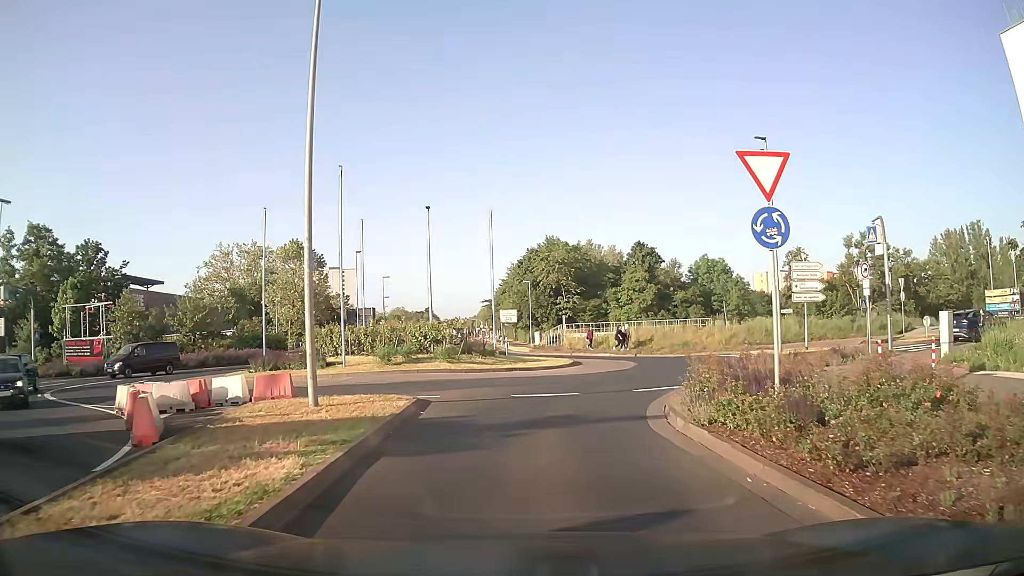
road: secondary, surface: asphalt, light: Day
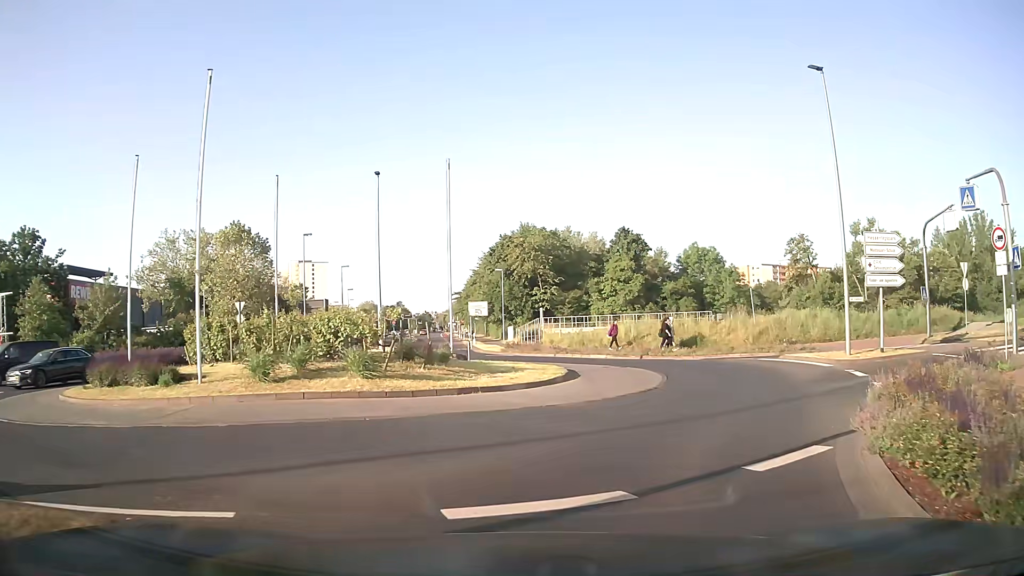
(+0.2, +9.5) m; +3°
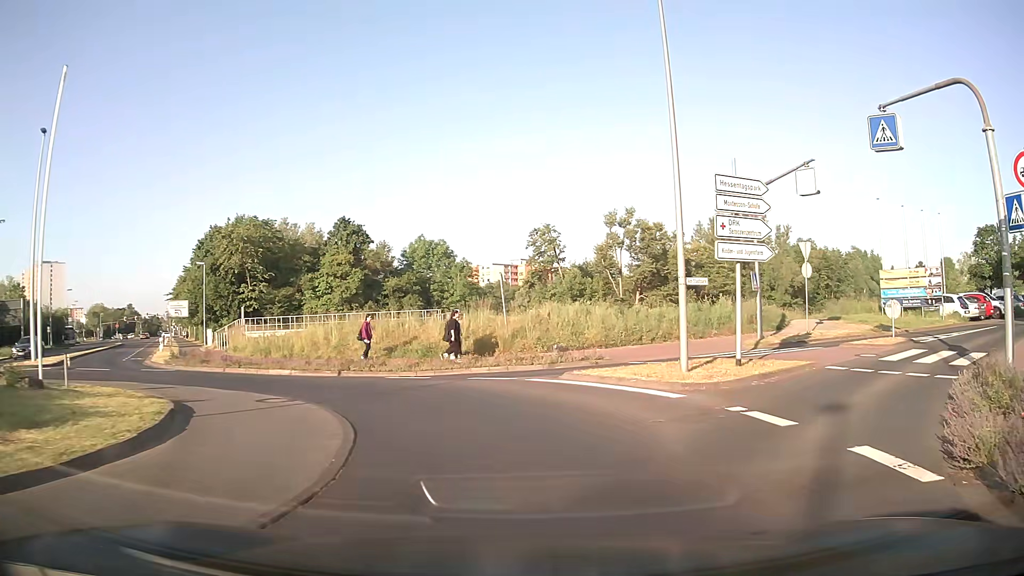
(+1.8, +9.5) m; +23°
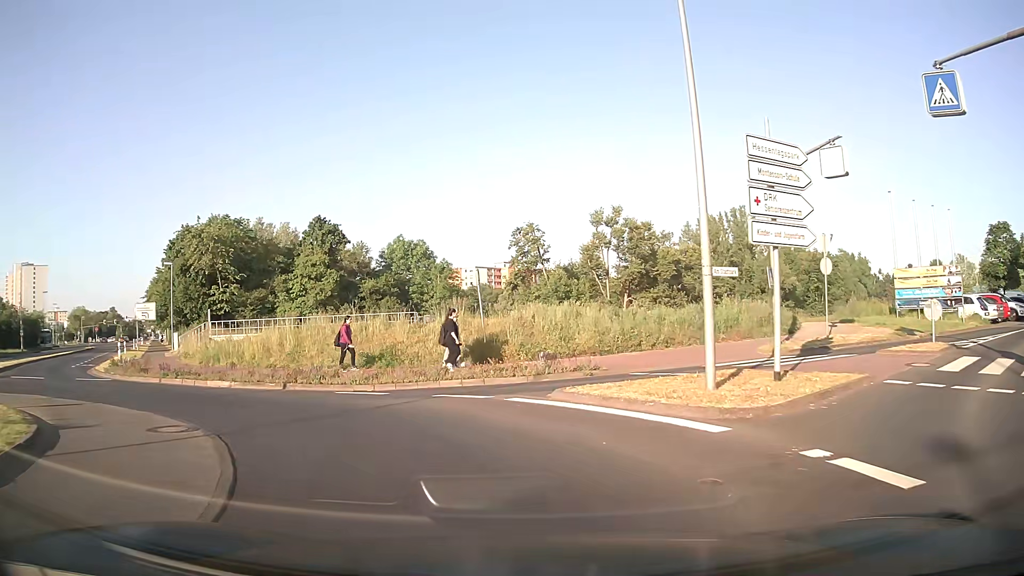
(+0.1, +3.4) m; +1°
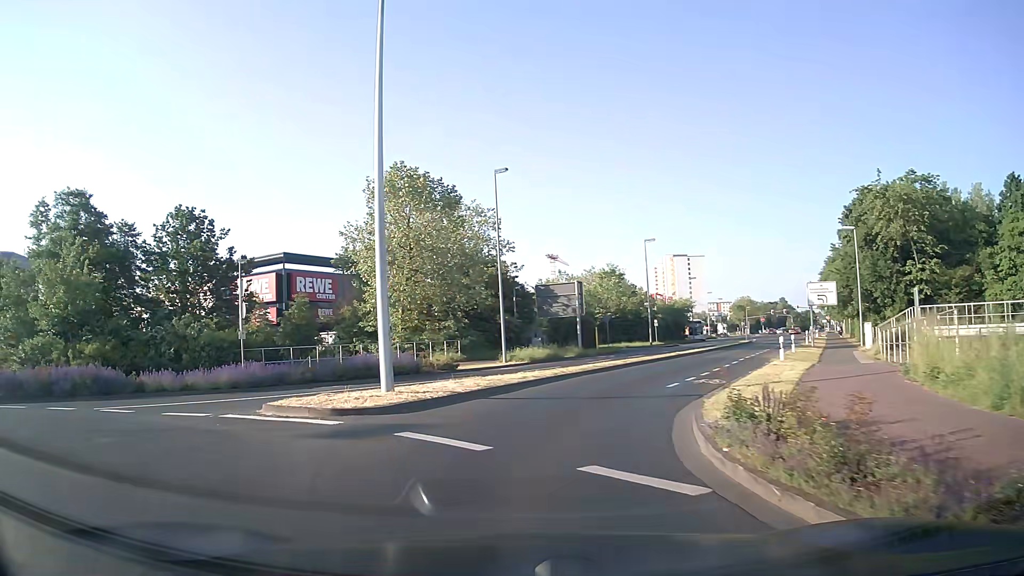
(-7.5, +14.9) m; -57°
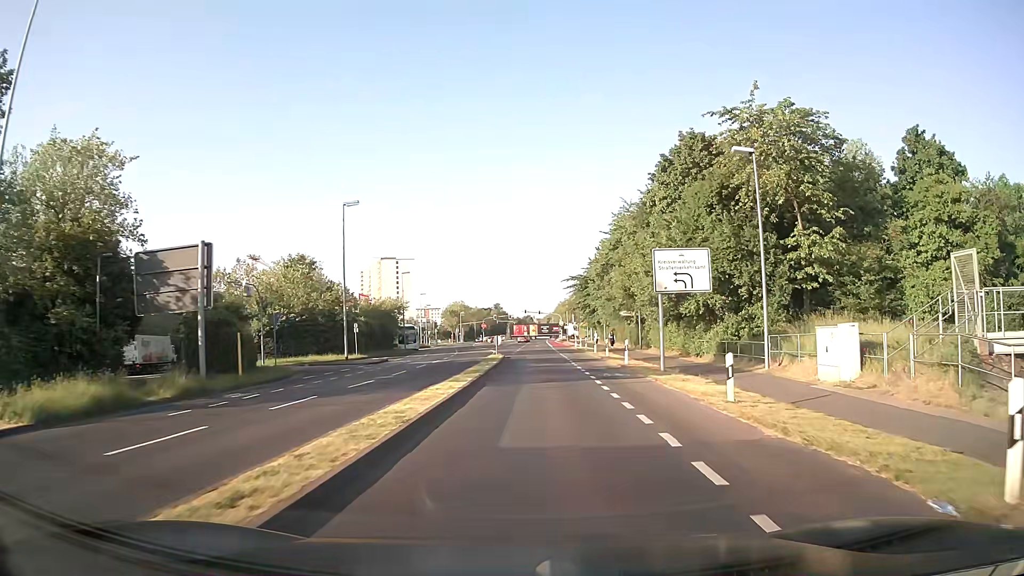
(+4.6, +22.4) m; +26°
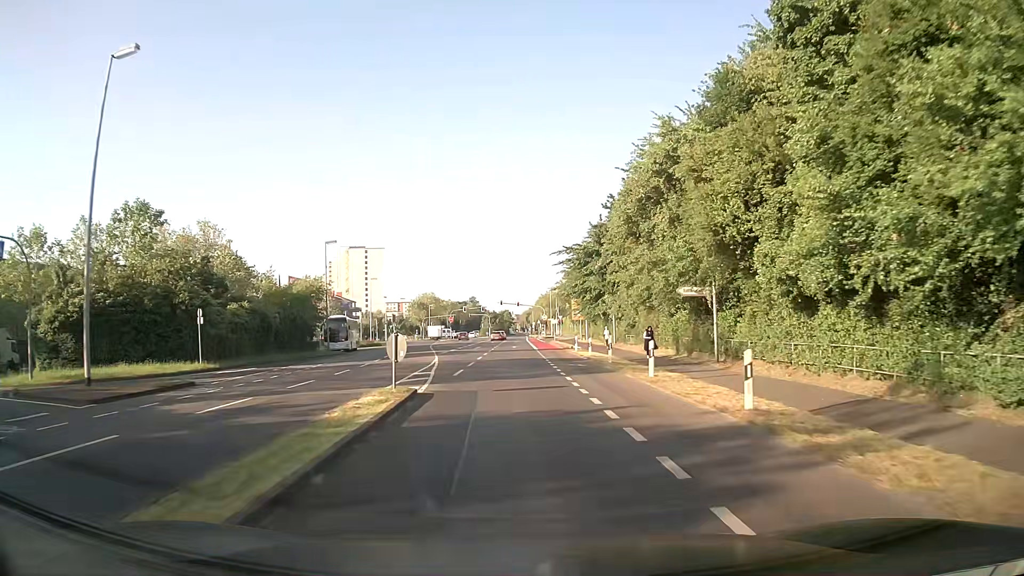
(+0.7, +26.6) m; +1°
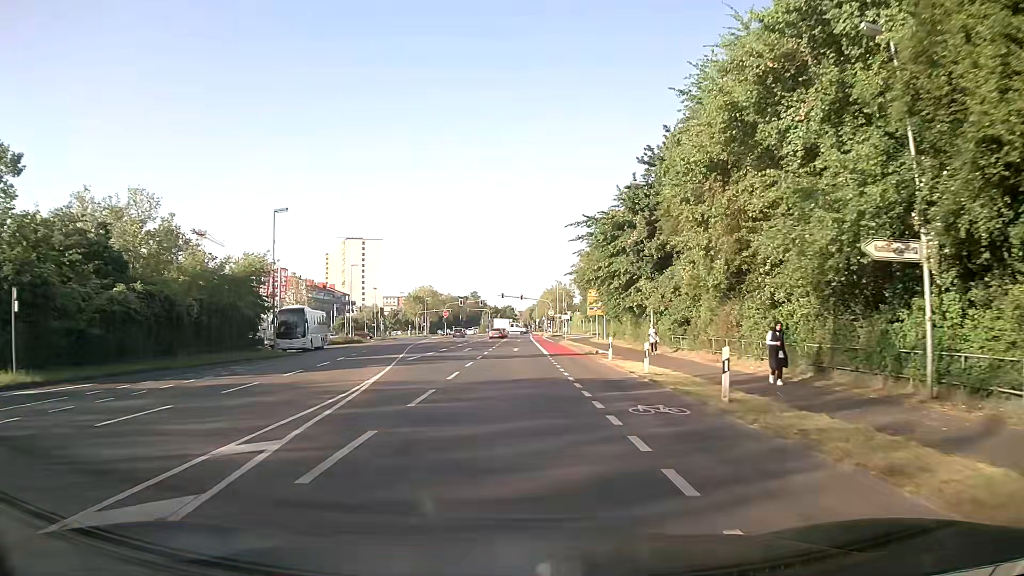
(0.0, +14.9) m; 0°
(0, +10) (0, +20) (0, +30) (0, +40) (0, +50) (0, +60) (0, +70) (0, +80) (0, +90) (0, +100) m
